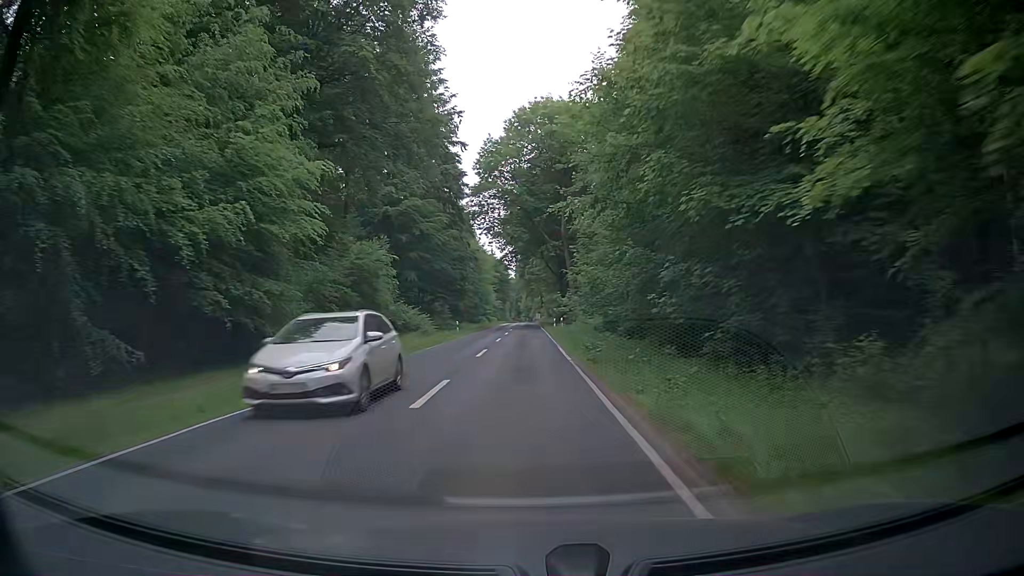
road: tertiary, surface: asphalt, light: Day
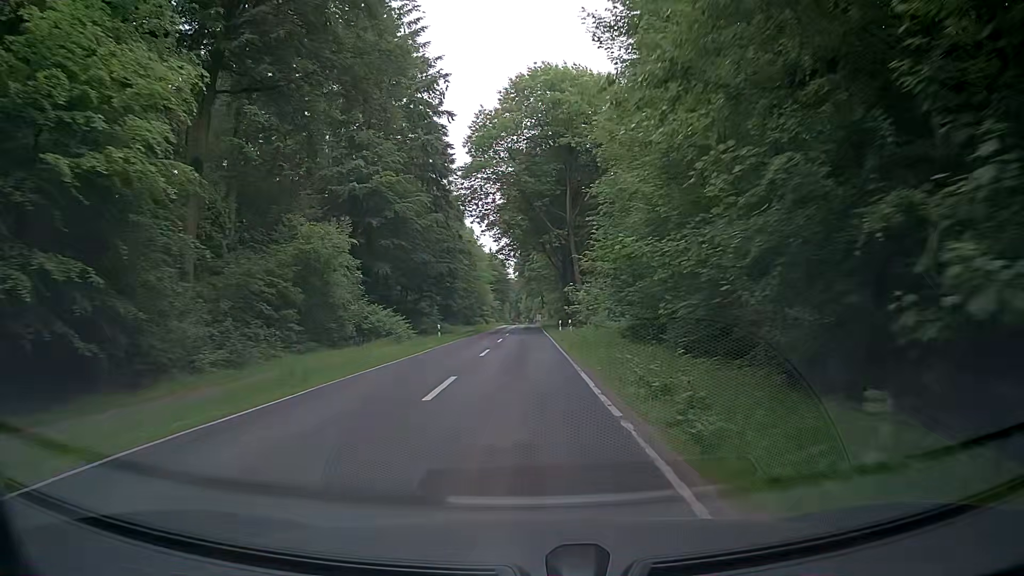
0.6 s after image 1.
(0.0, +10.8) m; 0°
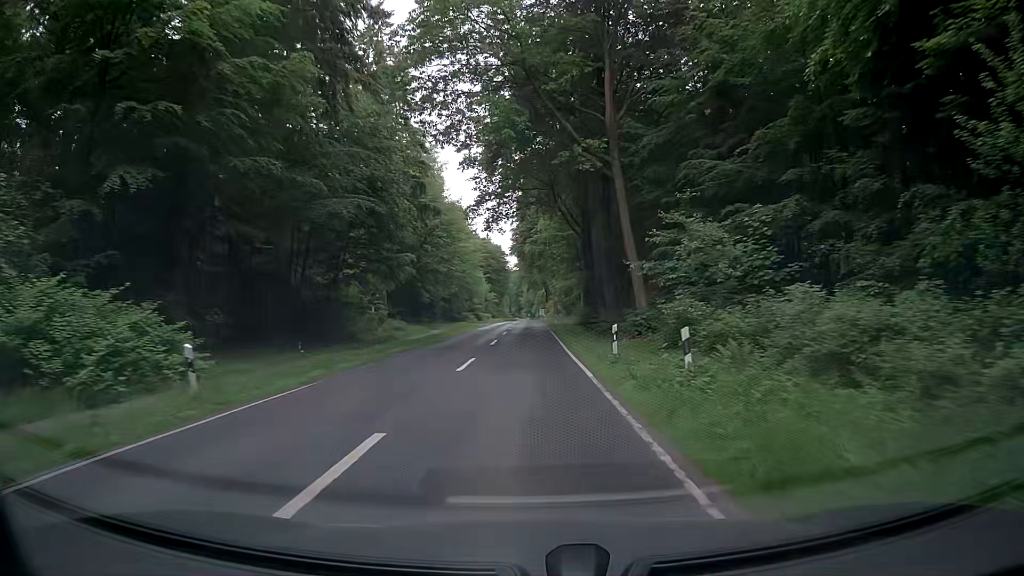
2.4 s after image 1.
(-0.1, +31.2) m; 0°
(0, +10) (0, +20) (0, +30) (0, +40) (0, +50) (0, +60) (0, +70) (0, +80) (0, +90) (0, +100) m
